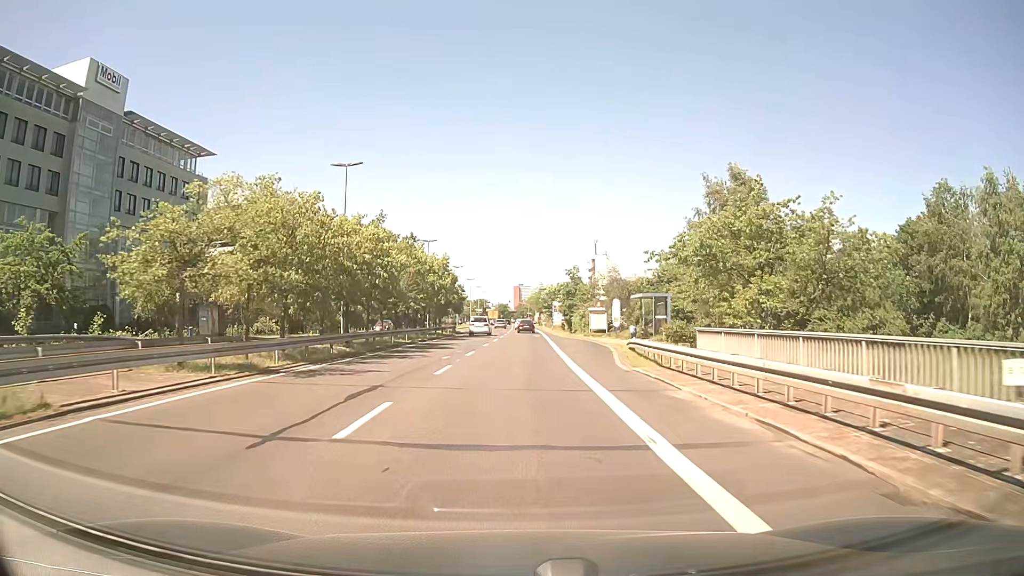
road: secondary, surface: asphalt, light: Day
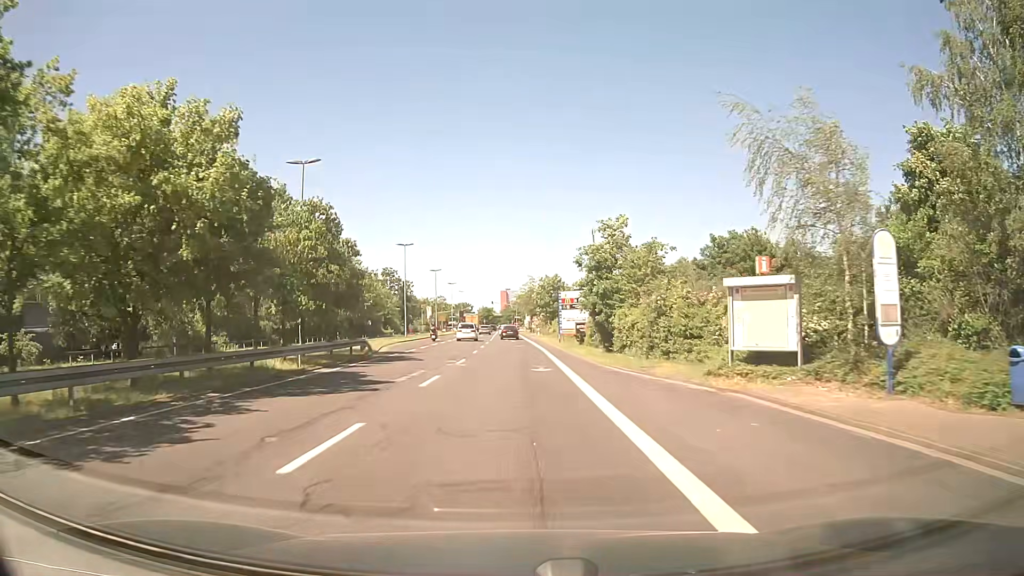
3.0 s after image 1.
(+0.5, +37.4) m; +1°
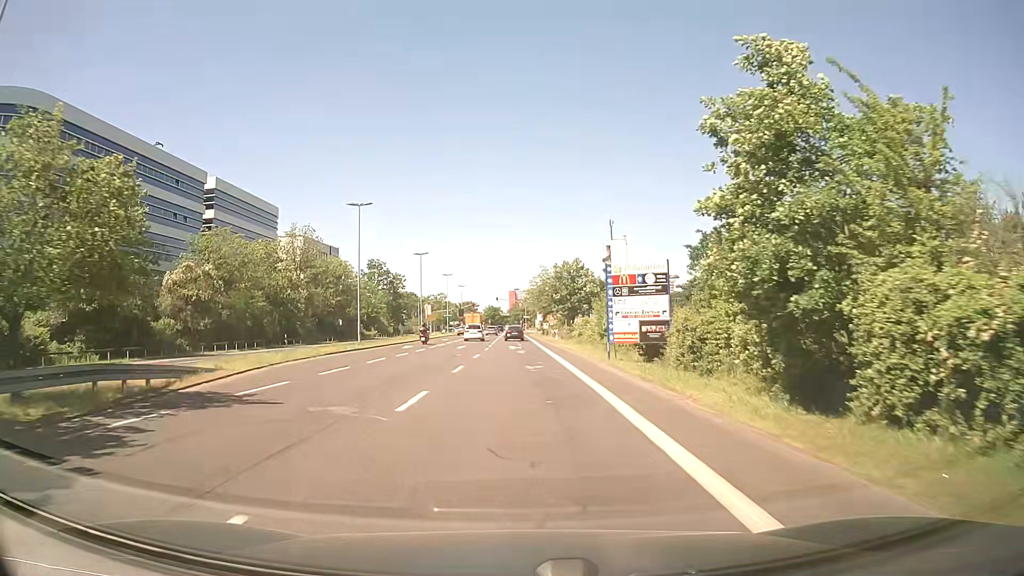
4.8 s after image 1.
(-0.1, +22.8) m; -1°
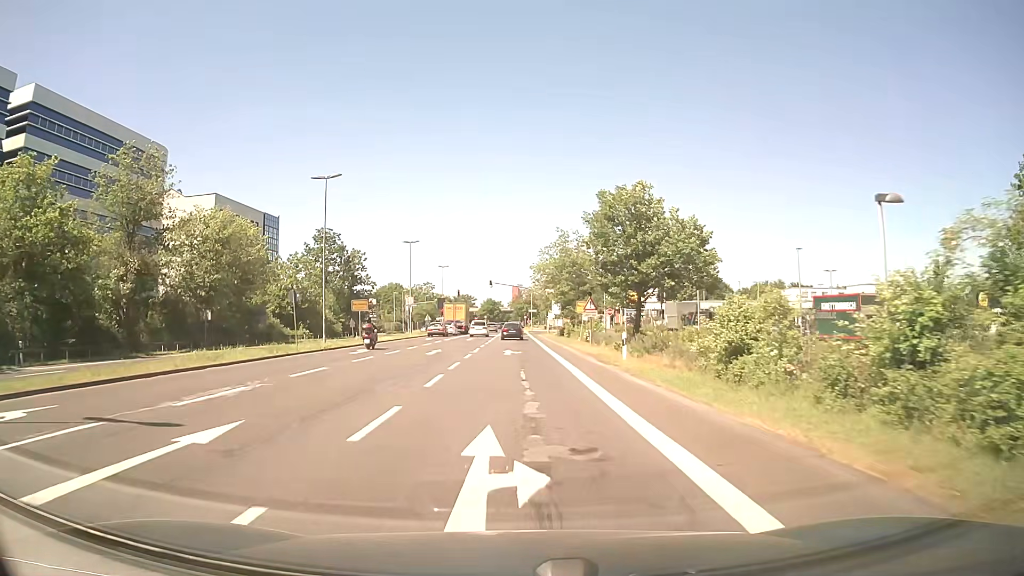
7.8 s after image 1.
(+0.2, +38.4) m; 0°
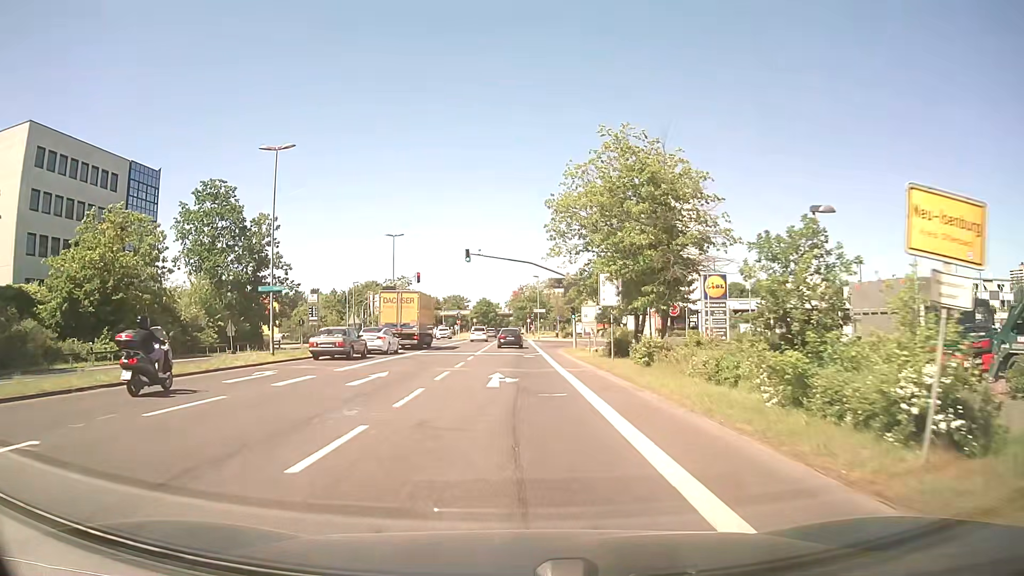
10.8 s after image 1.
(+0.2, +38.0) m; 0°
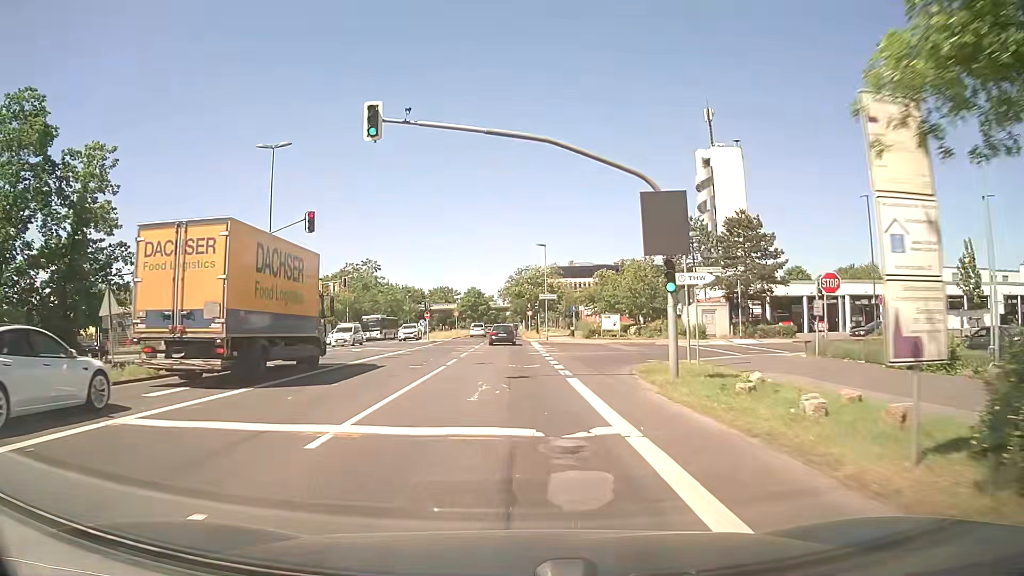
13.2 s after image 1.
(+0.1, +28.8) m; 0°
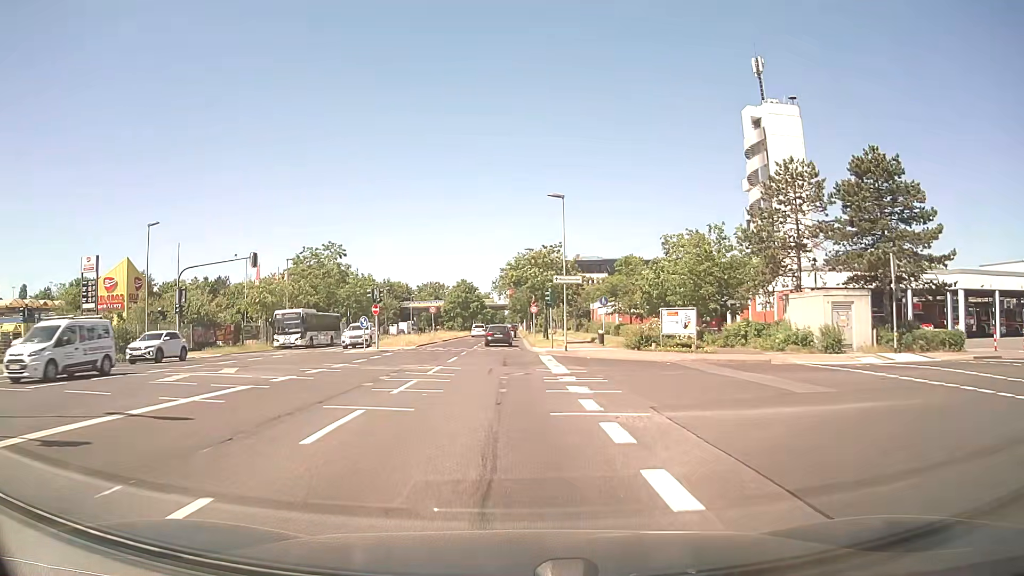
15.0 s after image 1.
(0.0, +21.7) m; 0°
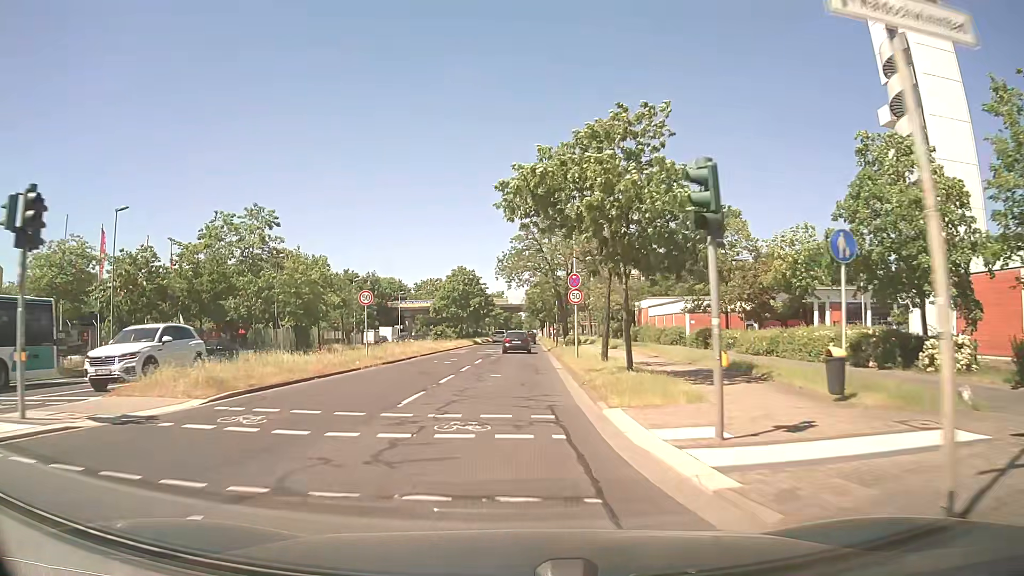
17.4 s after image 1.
(+0.1, +30.0) m; -1°
(0, +10) (0, +20) (0, +30) (0, +40) (0, +50) (0, +60) (0, +70) (0, +80) (0, +90) (+1, +100) m
